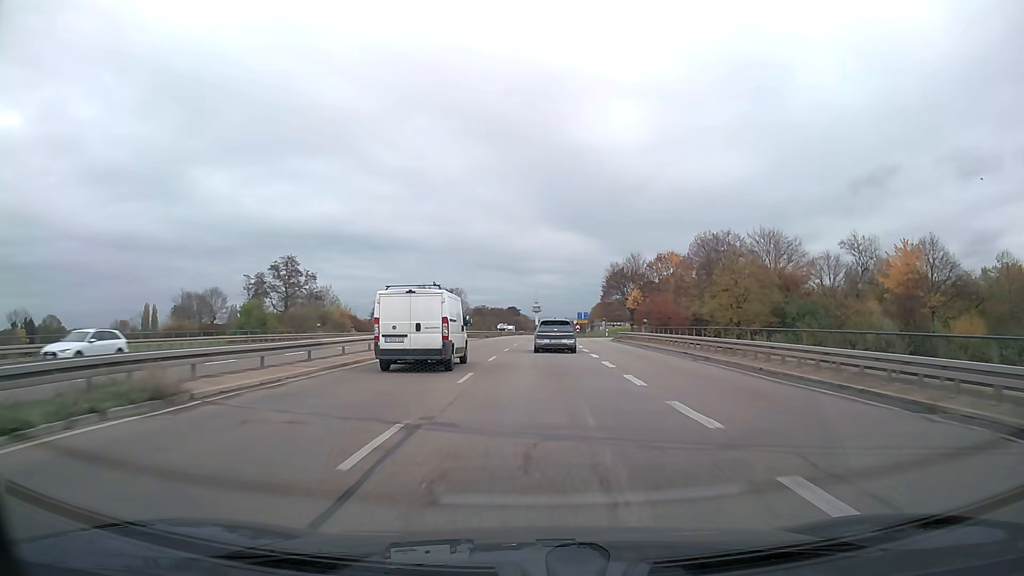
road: trunk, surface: asphalt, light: Day
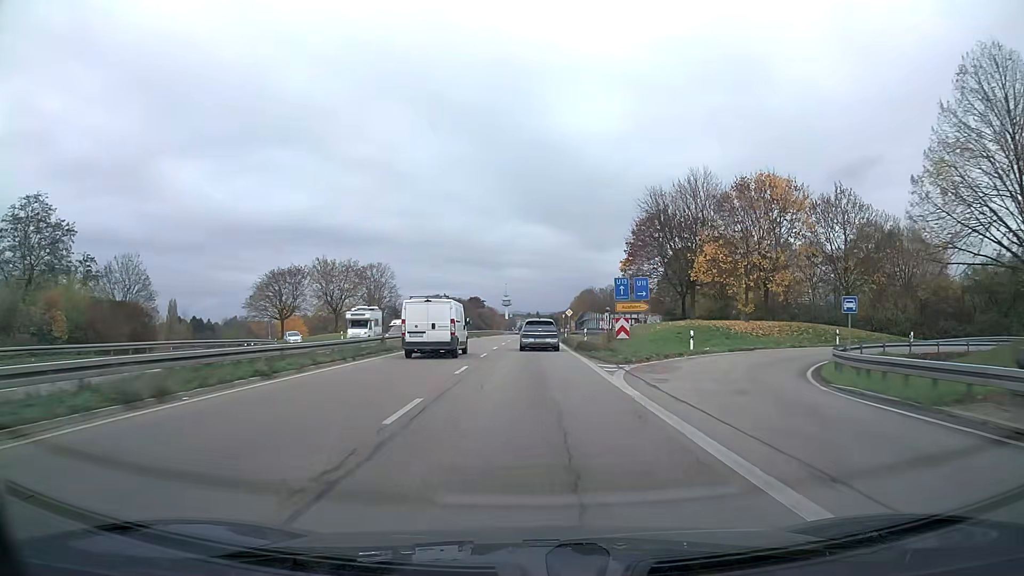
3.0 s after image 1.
(+1.3, +60.0) m; +2°
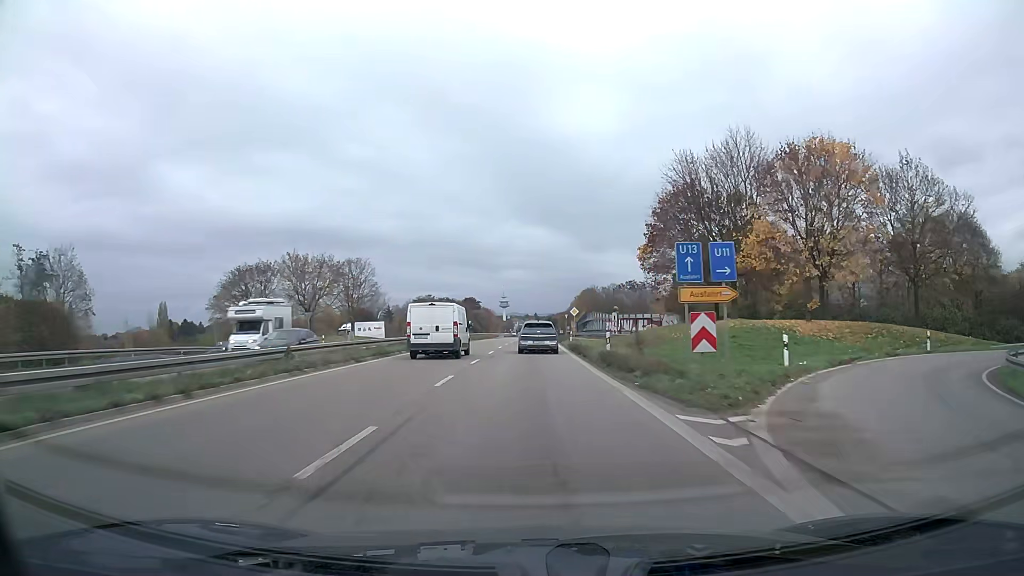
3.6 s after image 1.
(0.0, +12.2) m; 0°
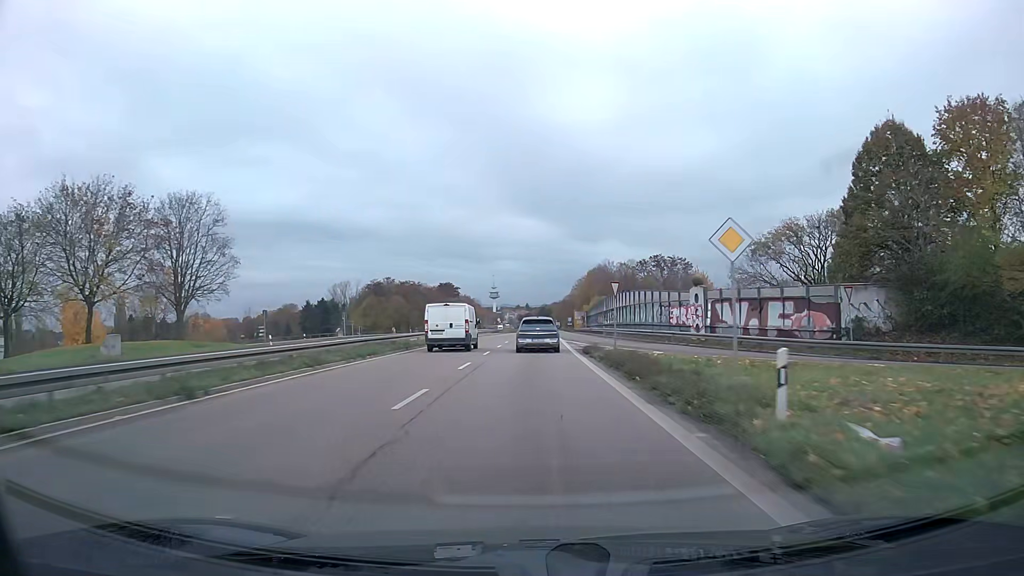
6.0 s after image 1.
(+0.3, +49.2) m; +1°
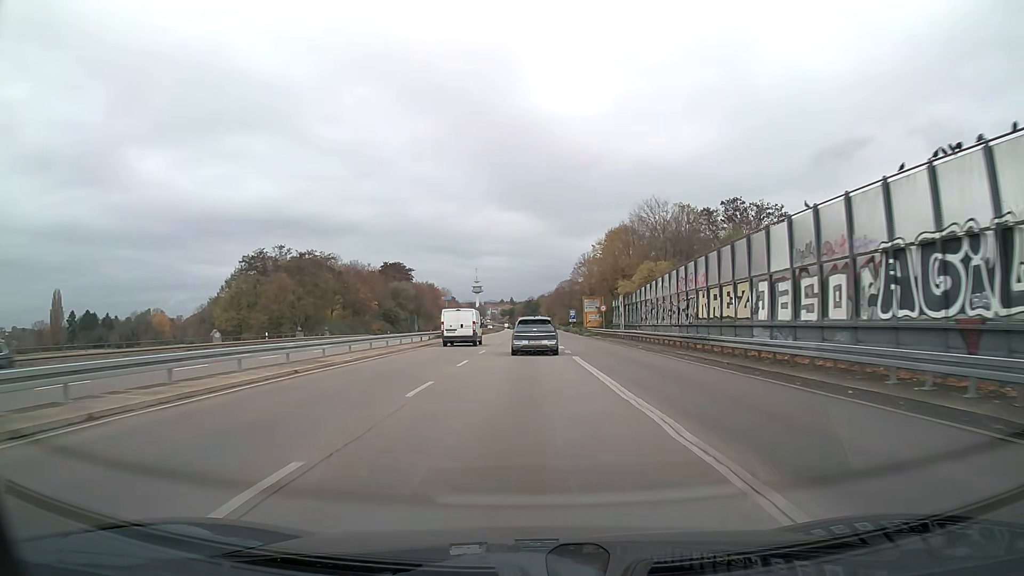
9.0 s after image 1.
(+0.7, +60.8) m; +1°
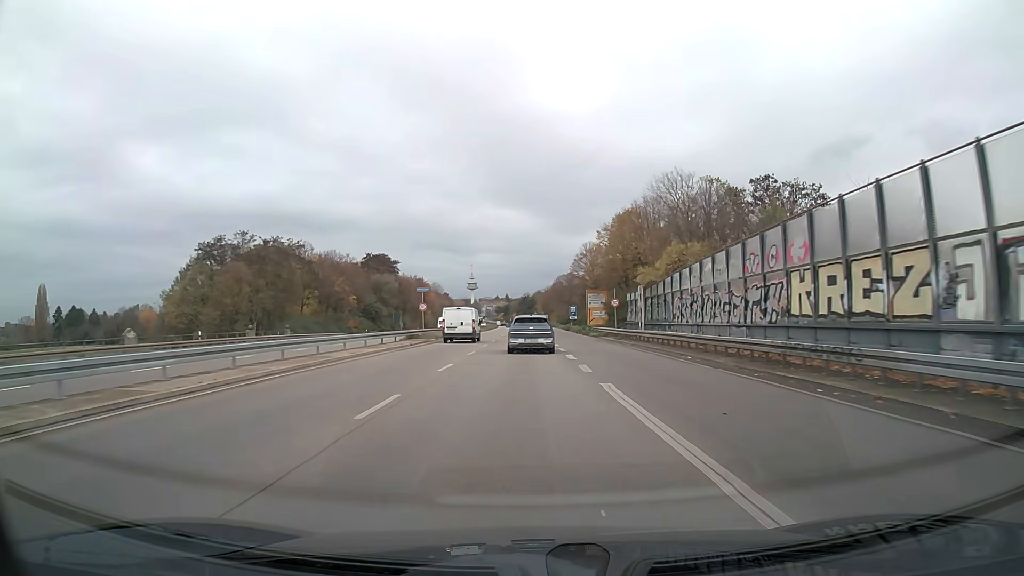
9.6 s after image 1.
(0.0, +12.0) m; 0°
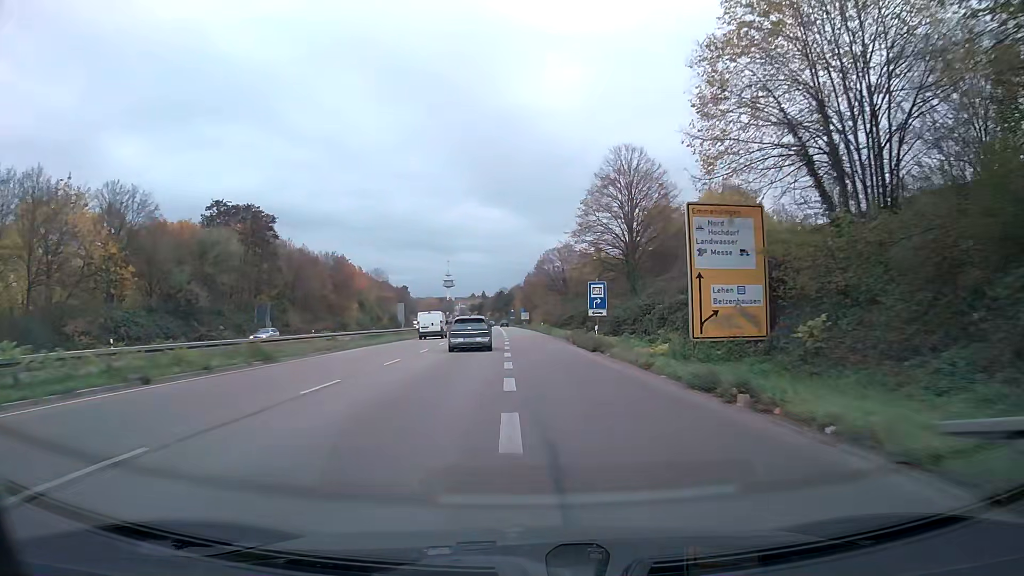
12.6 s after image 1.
(+1.0, +59.5) m; +1°
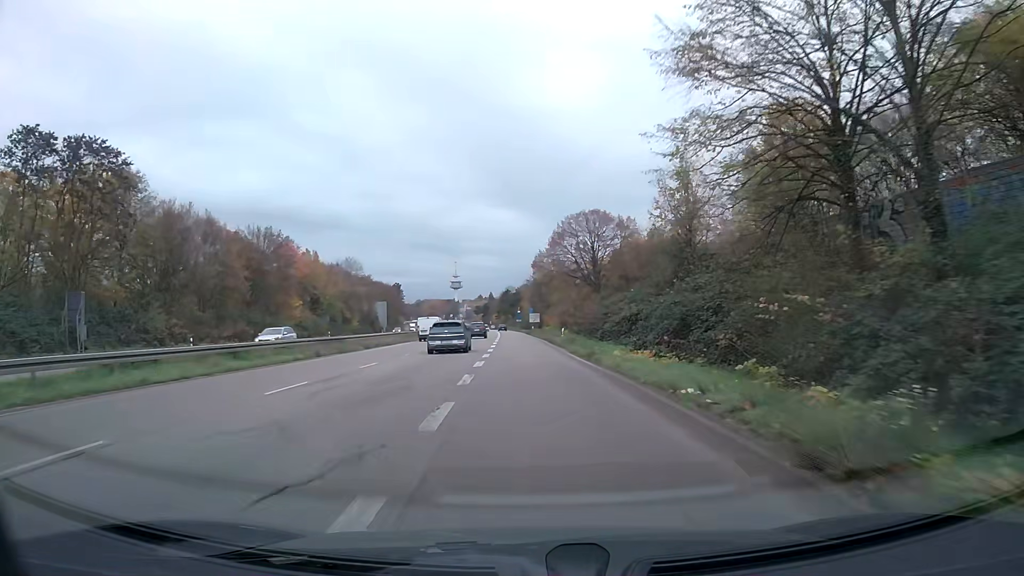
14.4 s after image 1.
(-0.3, +35.4) m; -1°
